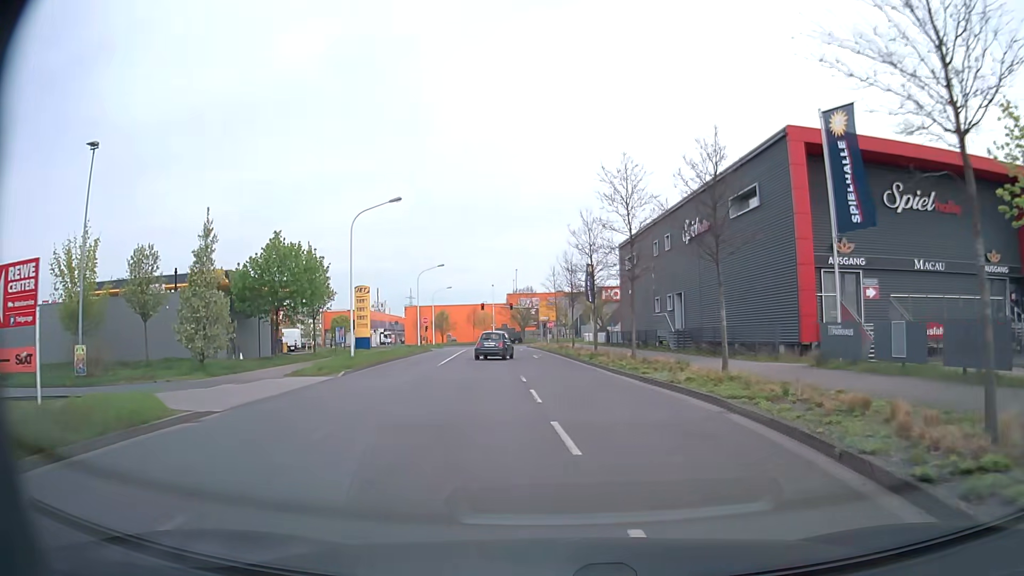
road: tertiary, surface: asphalt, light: Day
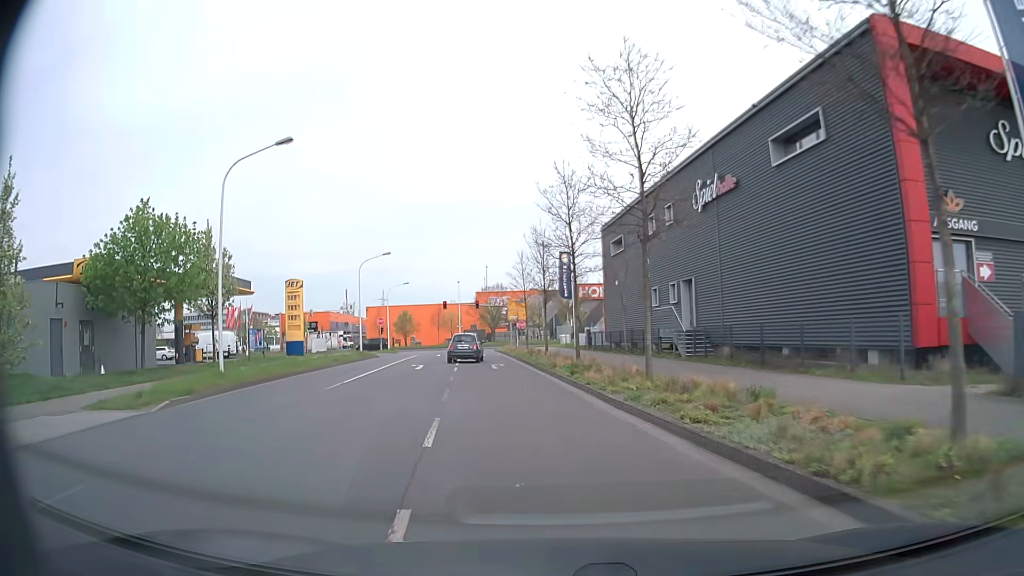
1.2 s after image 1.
(+0.4, +11.1) m; +3°
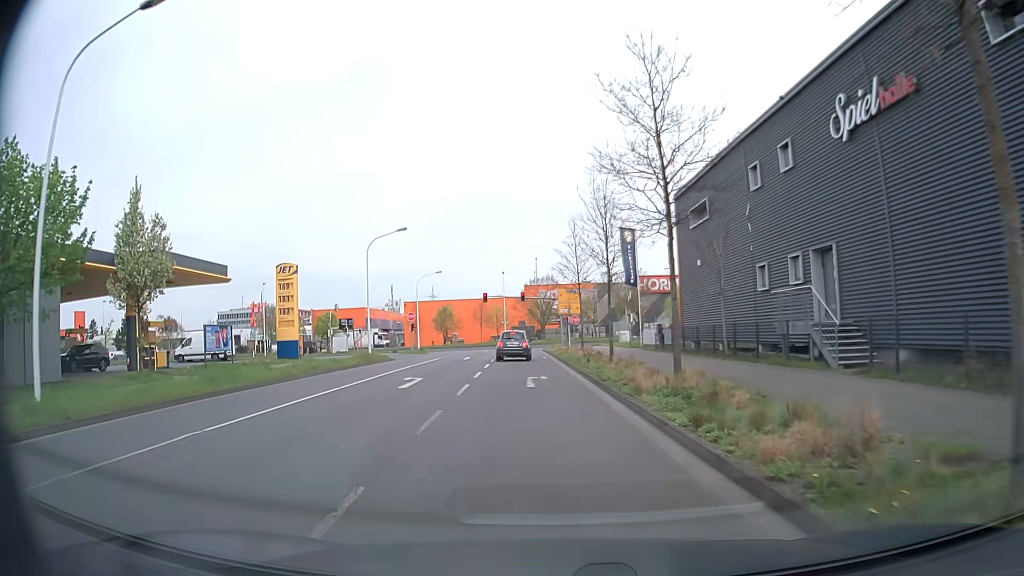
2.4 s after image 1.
(-0.6, +11.2) m; -5°
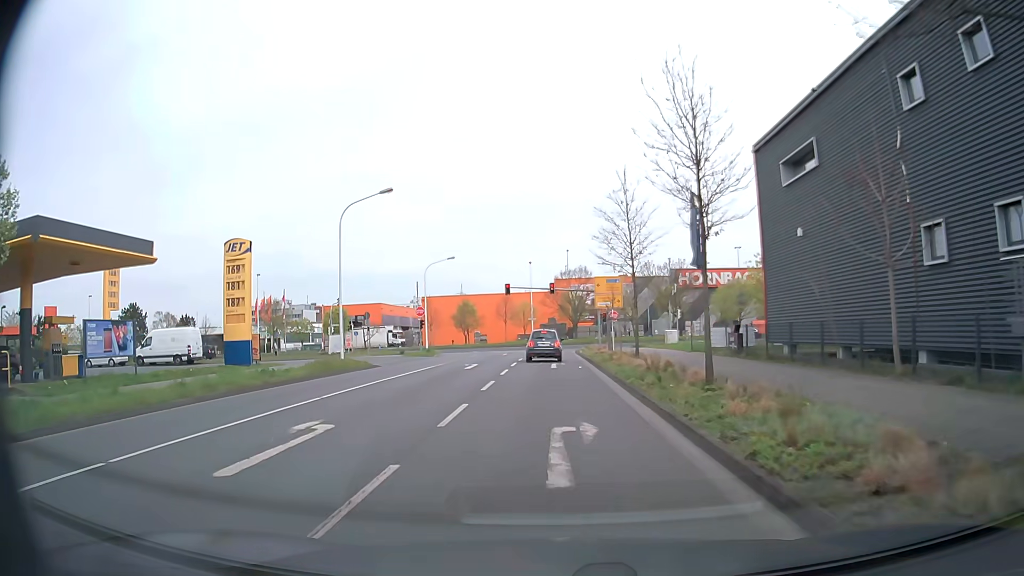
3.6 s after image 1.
(-0.4, +11.0) m; -3°
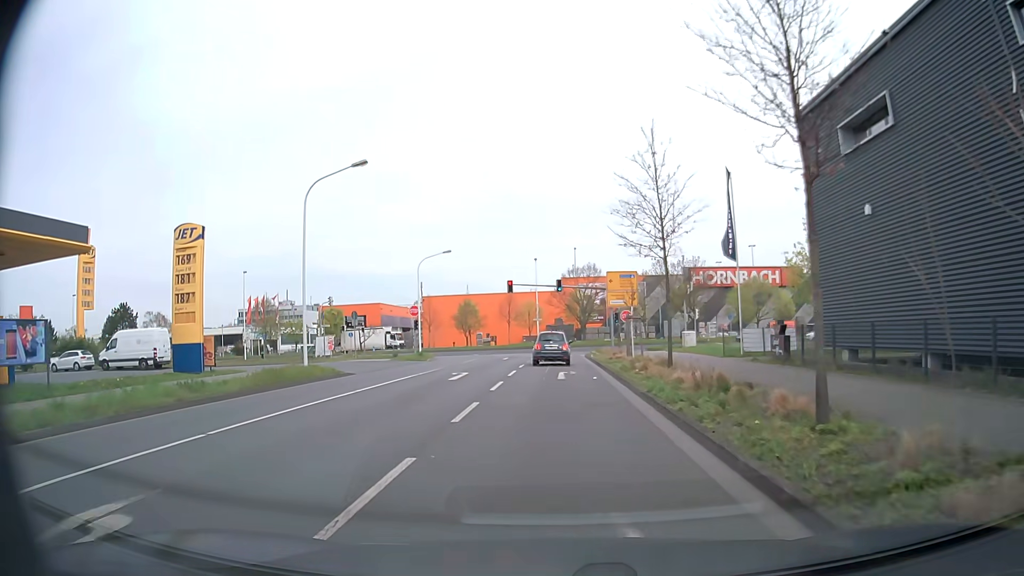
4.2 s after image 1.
(0.0, +5.4) m; 0°
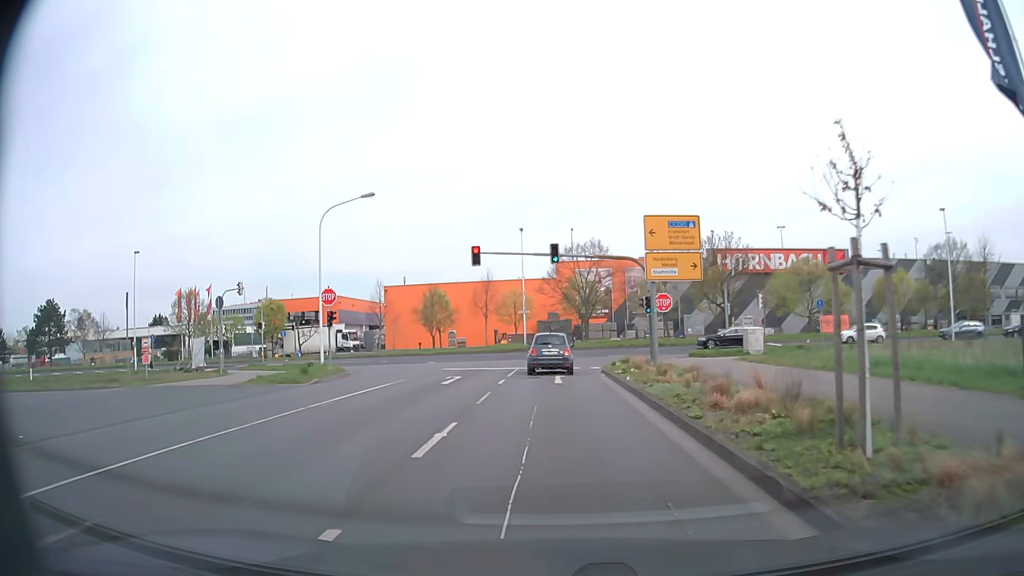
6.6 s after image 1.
(0.0, +20.4) m; 0°
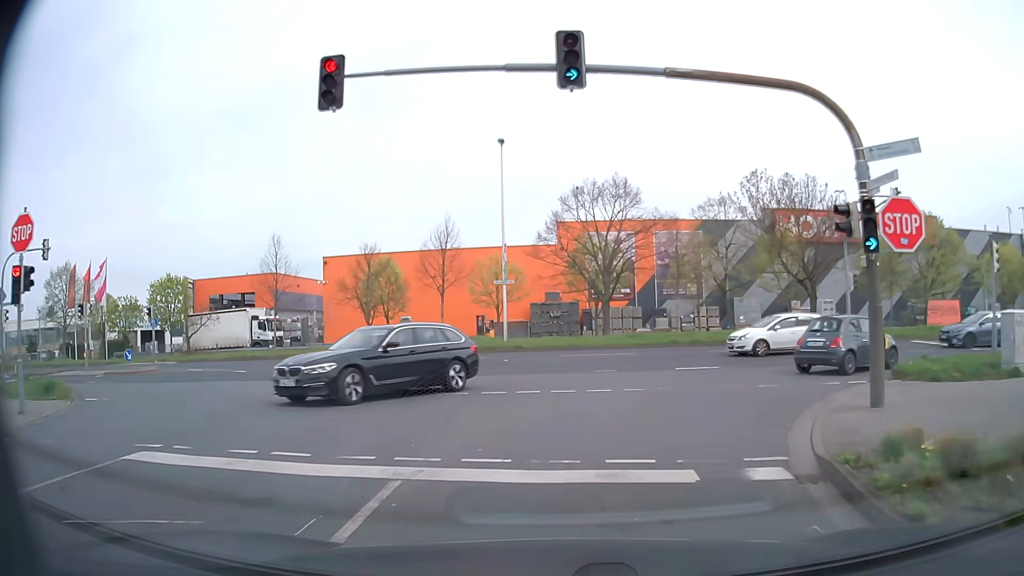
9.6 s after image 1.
(-0.2, +23.3) m; 0°
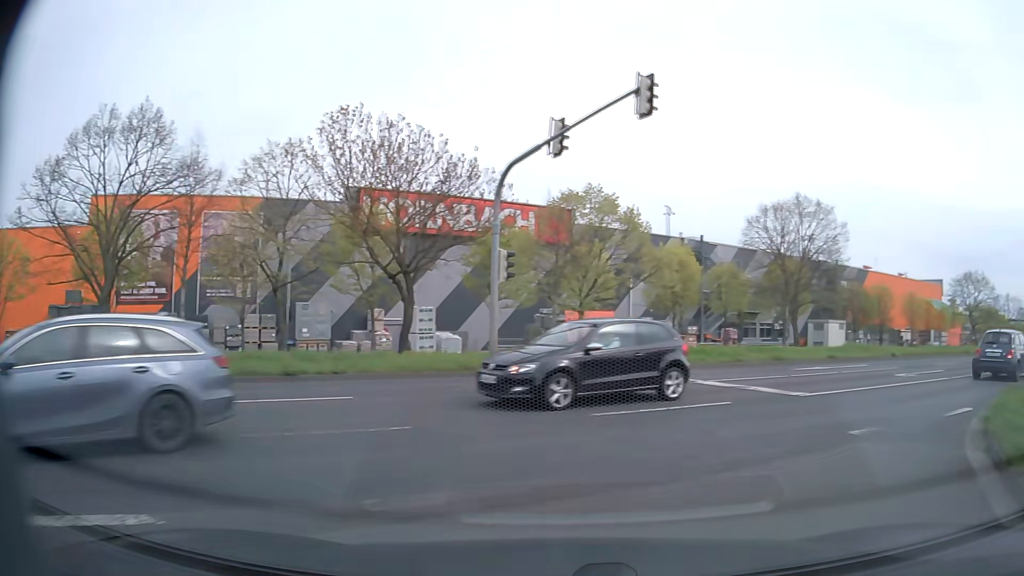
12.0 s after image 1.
(+3.6, +14.9) m; +35°
